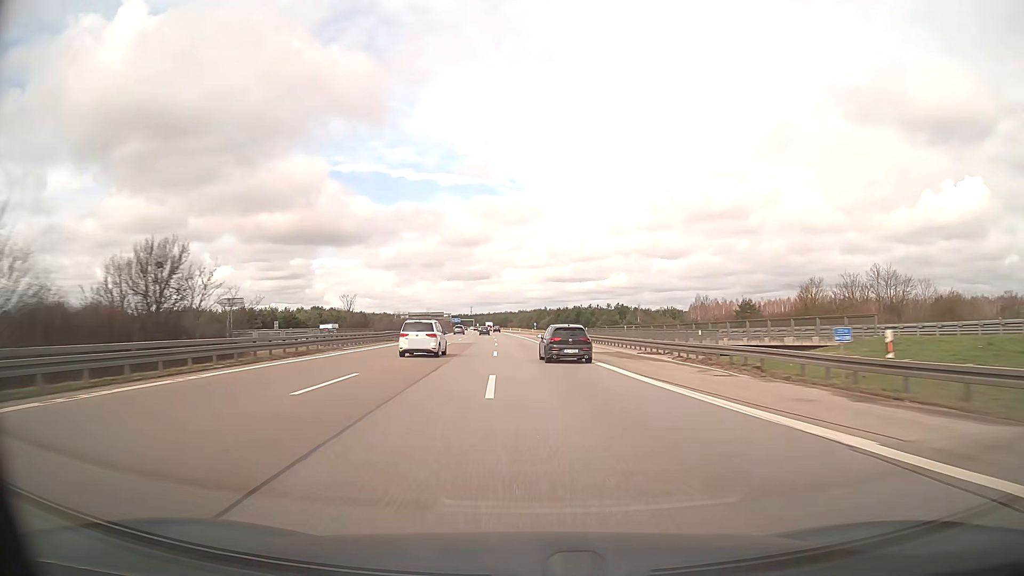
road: motorway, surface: asphalt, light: Day
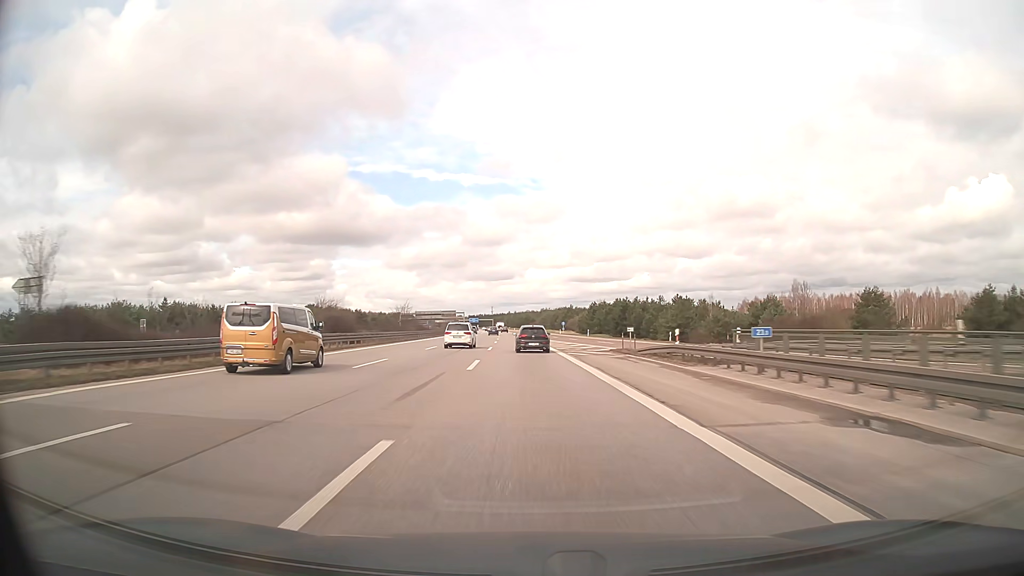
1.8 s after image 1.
(-0.8, +48.9) m; -2°
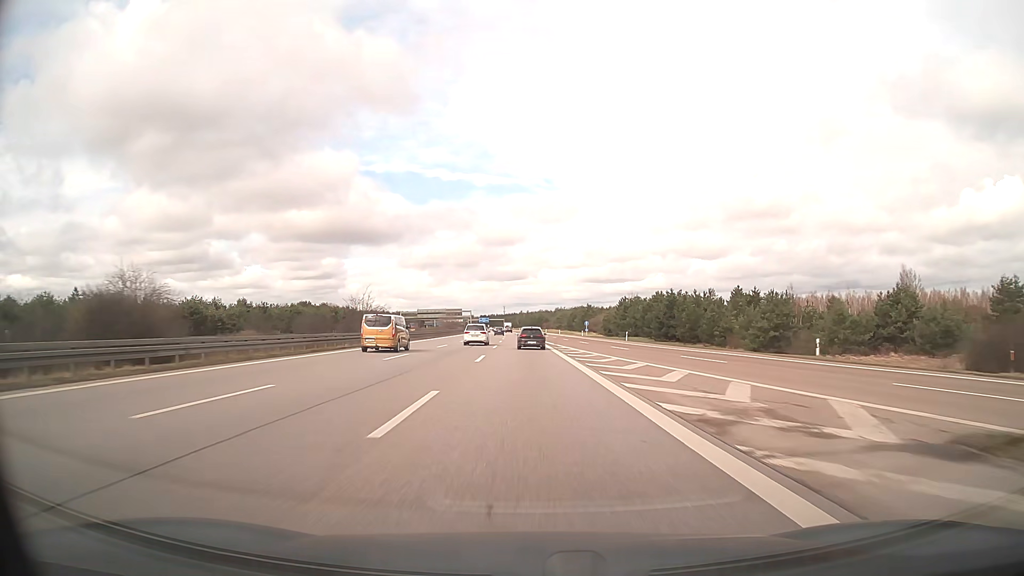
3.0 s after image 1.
(-0.3, +32.2) m; -1°
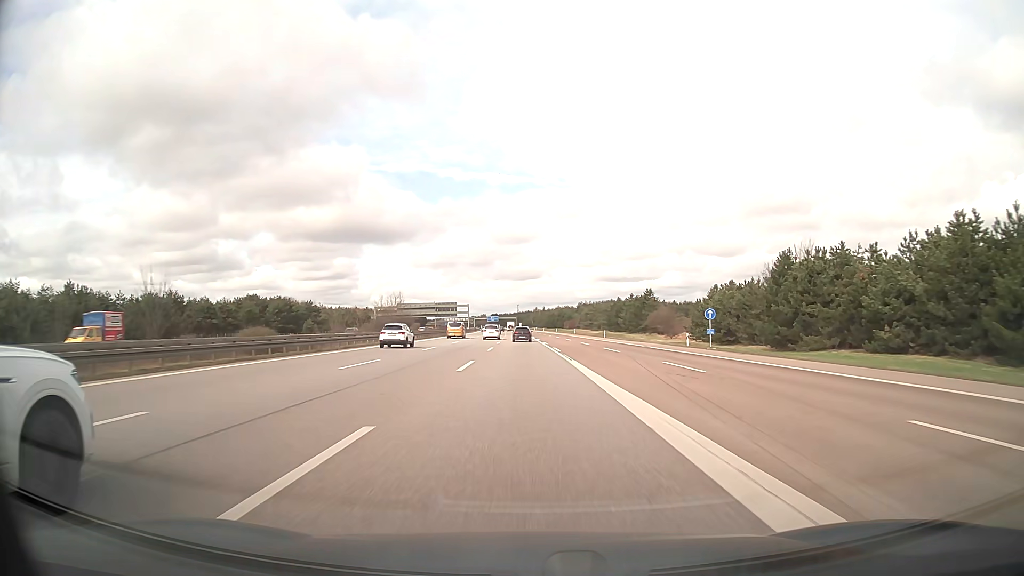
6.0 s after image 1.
(-1.1, +79.6) m; -1°
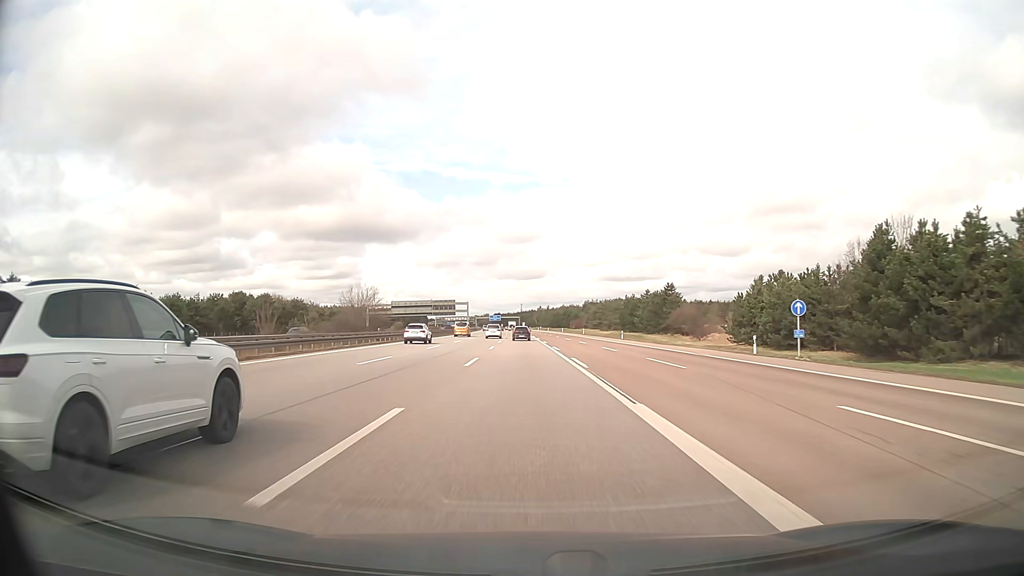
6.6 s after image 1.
(0.0, +15.8) m; 0°
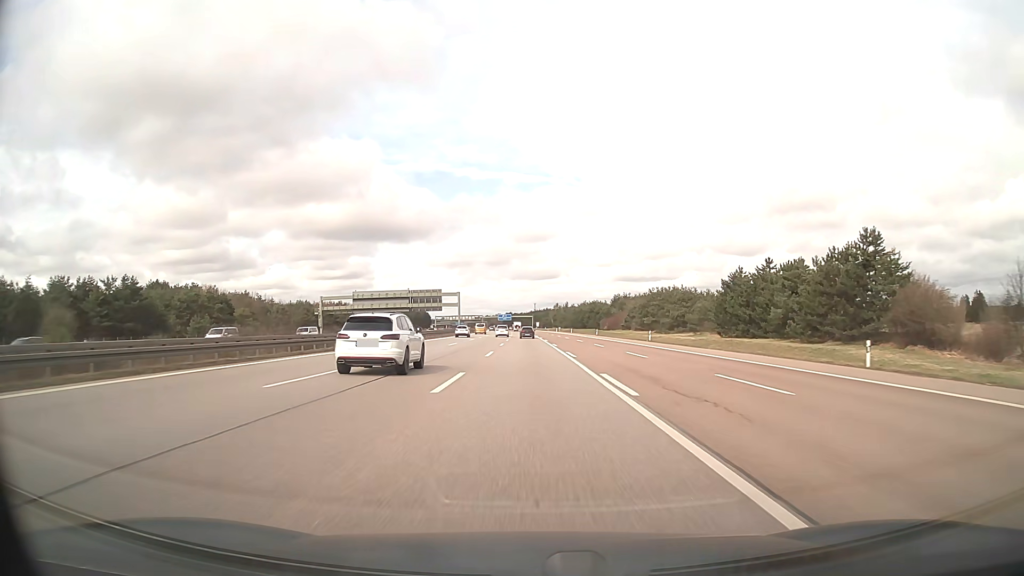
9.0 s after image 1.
(-0.6, +63.2) m; -1°
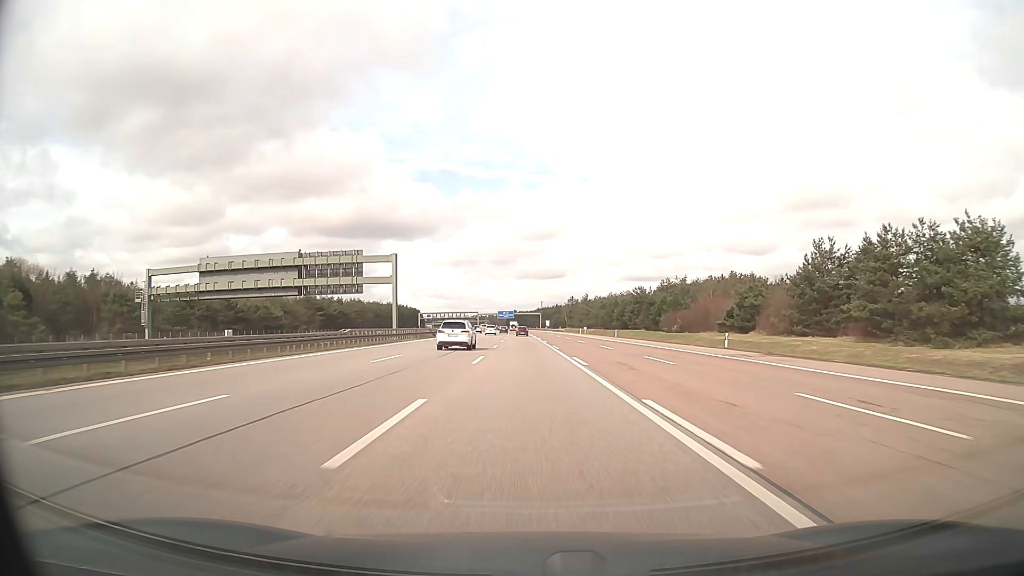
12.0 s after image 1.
(-0.5, +79.1) m; -1°
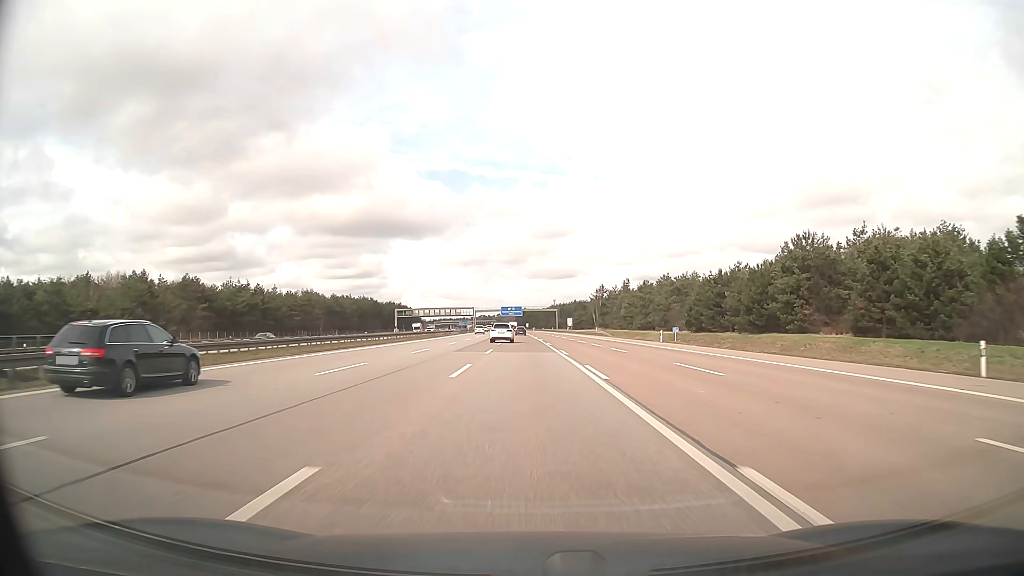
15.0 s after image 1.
(-0.7, +79.2) m; -1°
(0, +10) (0, +20) (0, +30) (0, +40) (0, +50) (0, +60) (0, +70) (-1, +80) (-1, +90) (-1, +100) m
